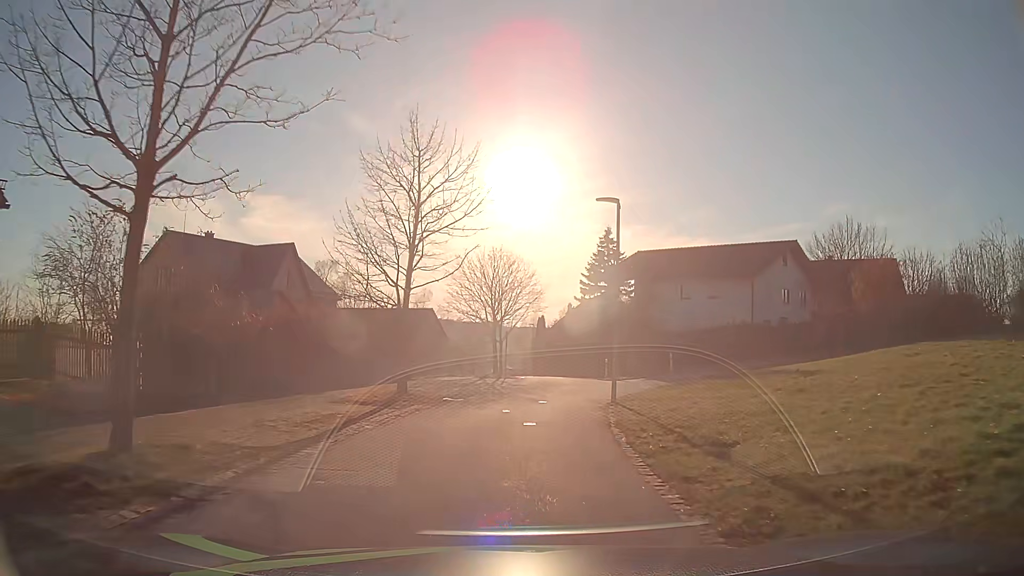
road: residential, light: Day
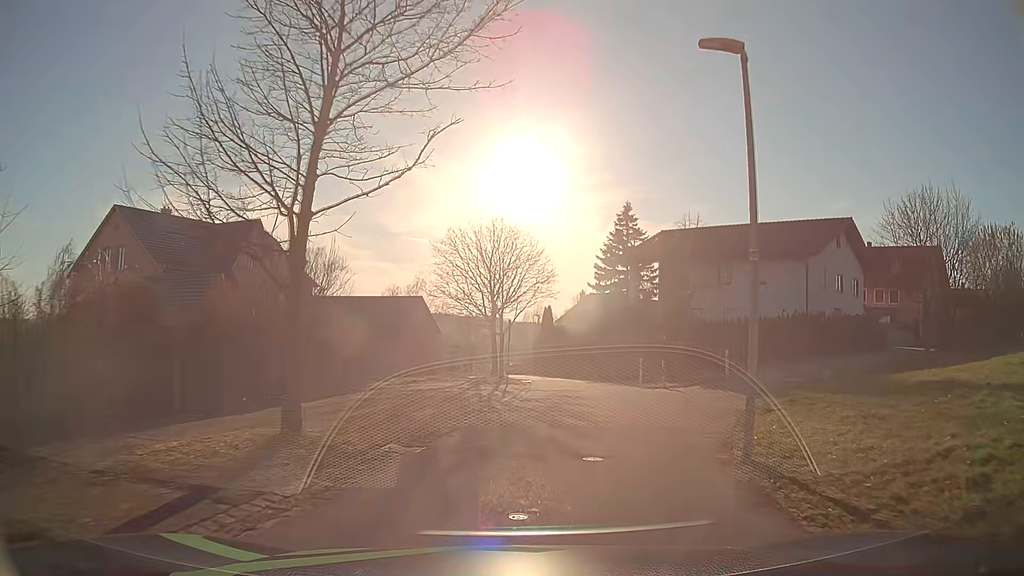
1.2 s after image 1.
(-0.1, +9.3) m; 0°
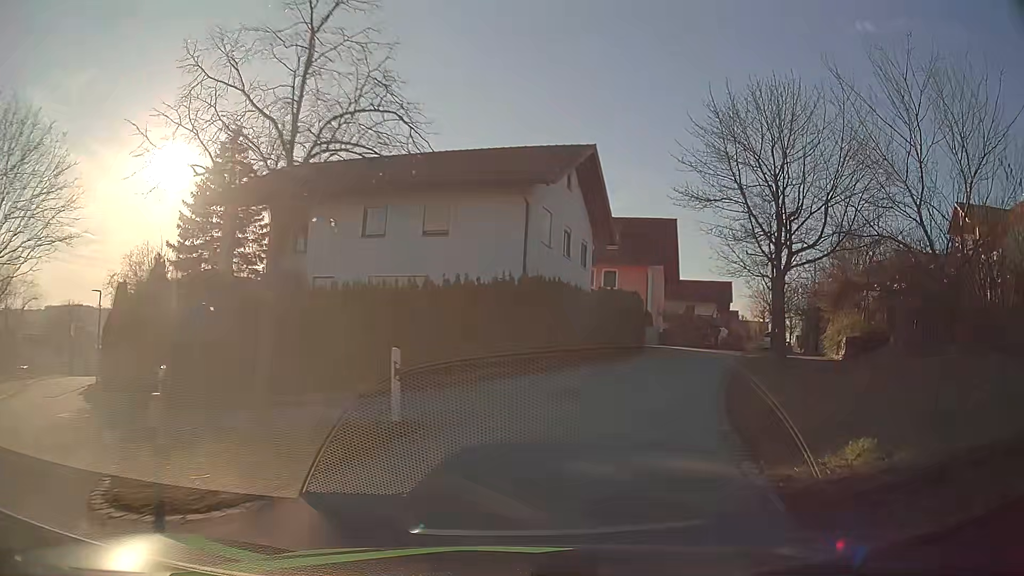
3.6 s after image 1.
(+4.6, +17.9) m; +31°
(+1, +10) (+5, +19) (+9, +29) (+12, +38) (+16, +47) (+20, +56) (+25, +65) (+29, +74) (+34, +83) (+39, +91) m
